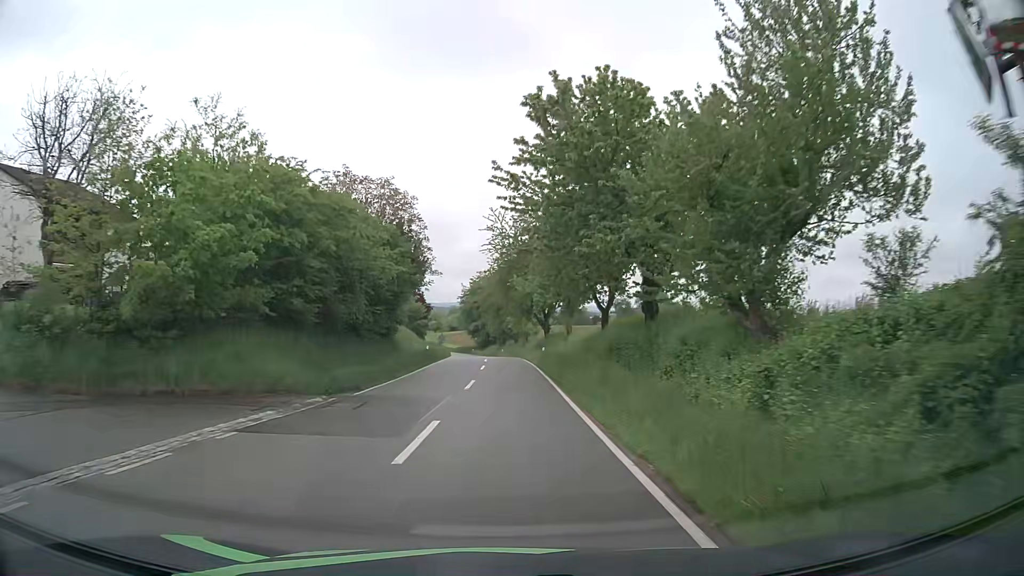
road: tertiary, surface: asphalt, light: Day
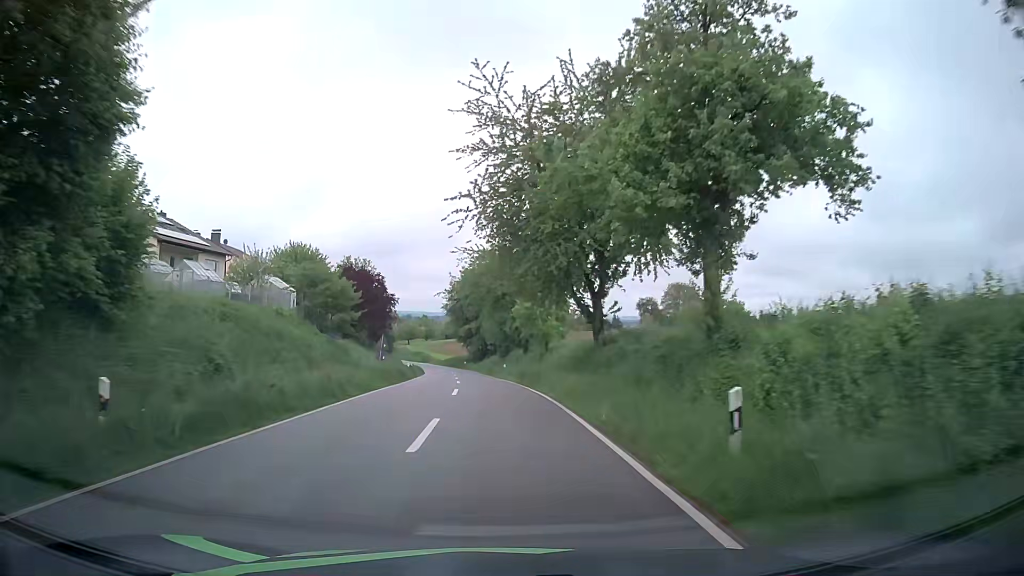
(+0.1, +34.8) m; 0°
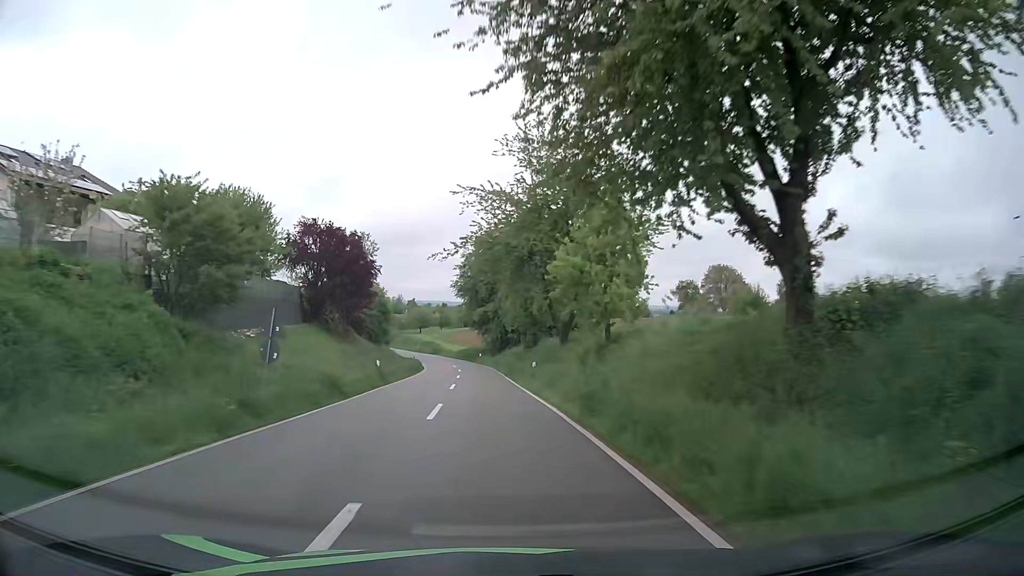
(-0.3, +19.6) m; -2°
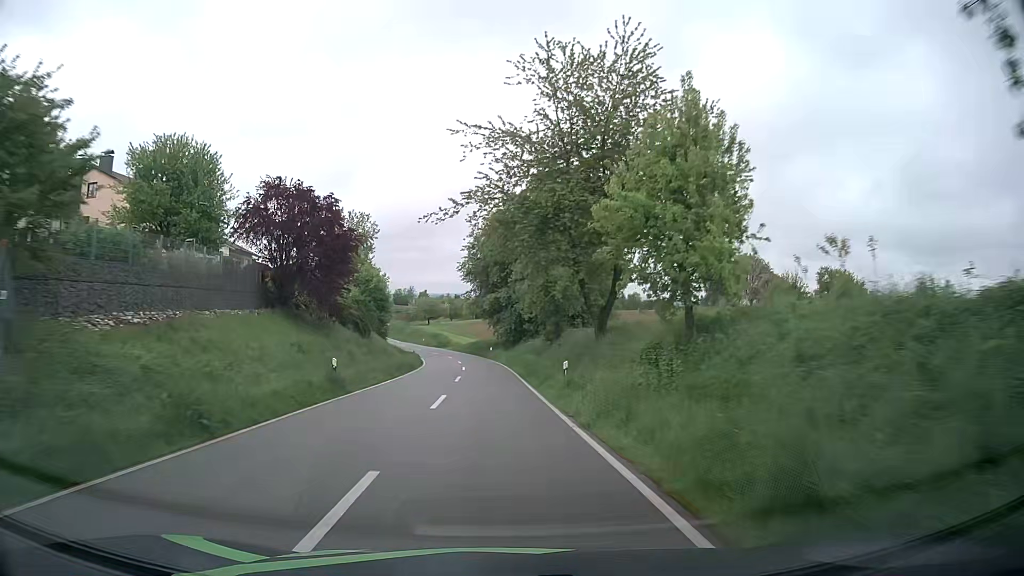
(-0.2, +10.3) m; -2°
(0, +10) (0, +20) (0, +30) (-1, +40) (-2, +50) (-3, +60) (-4, +70) (-7, +79) (-9, +89) (-12, +99) m
